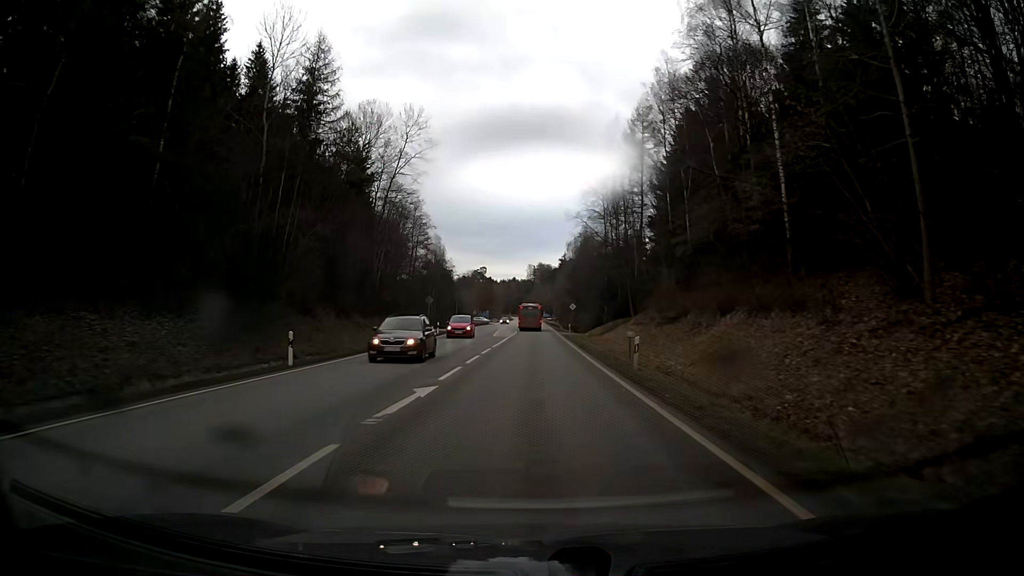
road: secondary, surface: asphalt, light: Day
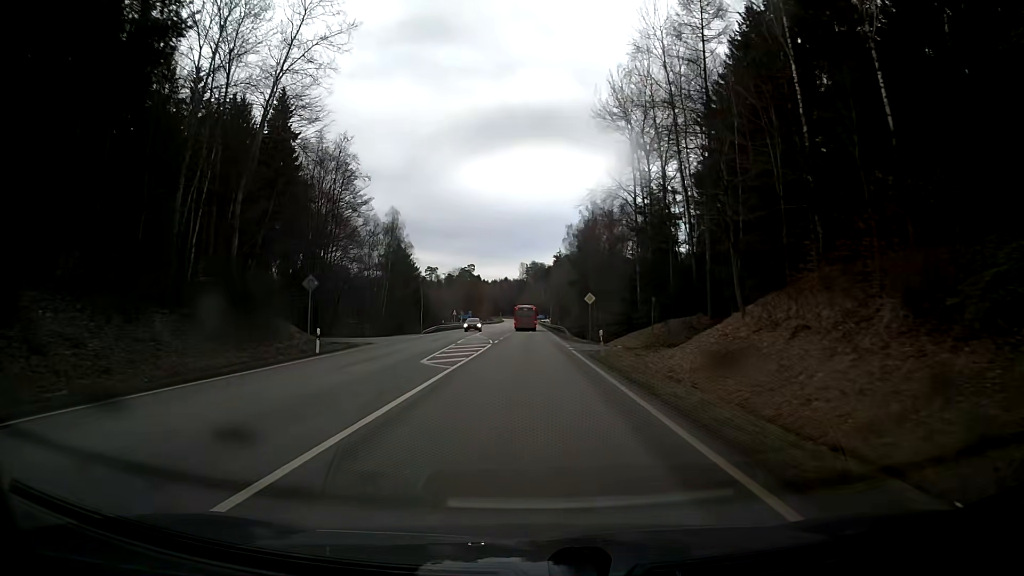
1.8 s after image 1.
(+0.1, +32.2) m; 0°
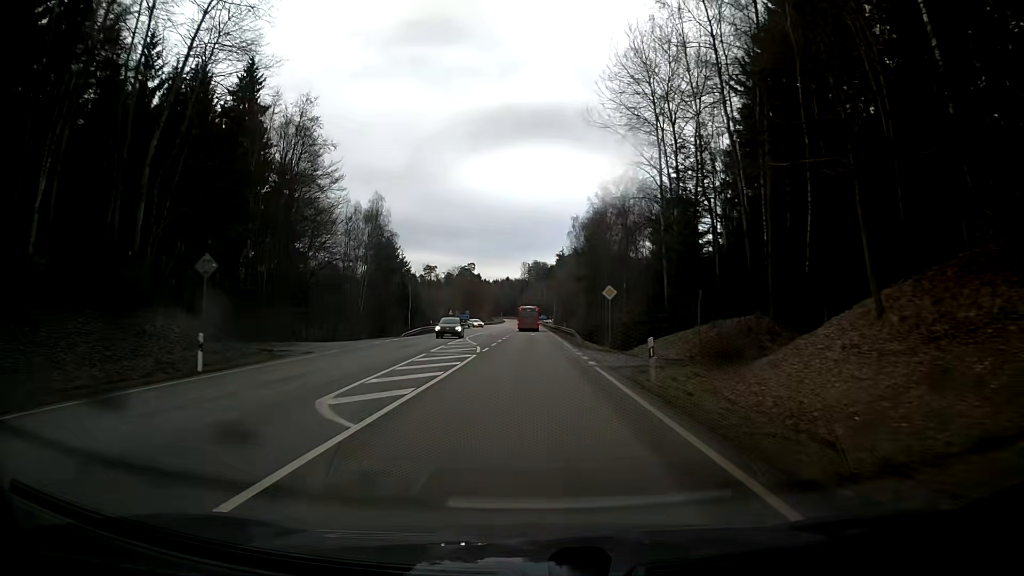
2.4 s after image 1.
(0.0, +10.7) m; 0°
